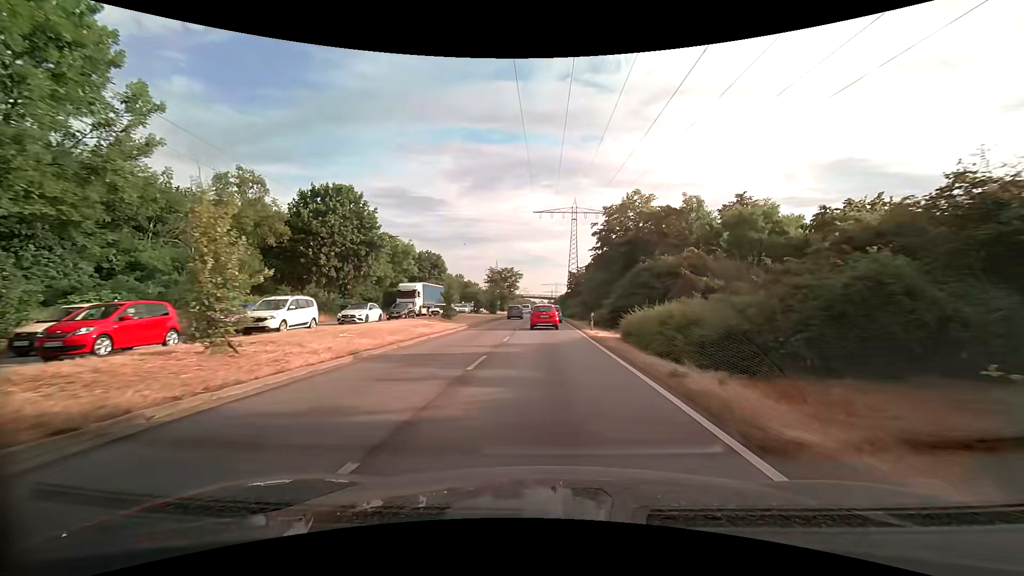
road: primary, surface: asphalt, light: Day
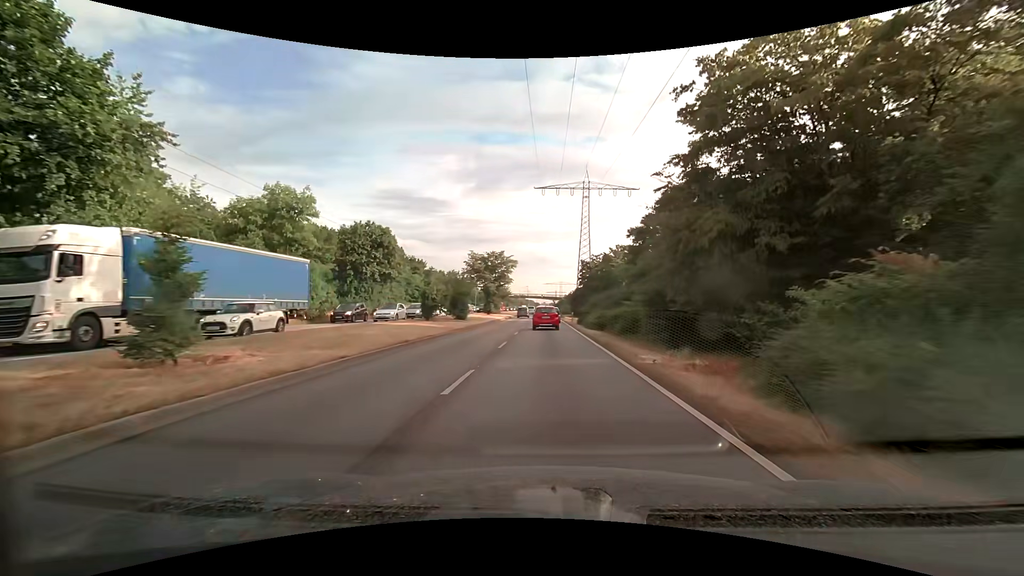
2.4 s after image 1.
(0.0, +30.0) m; -1°
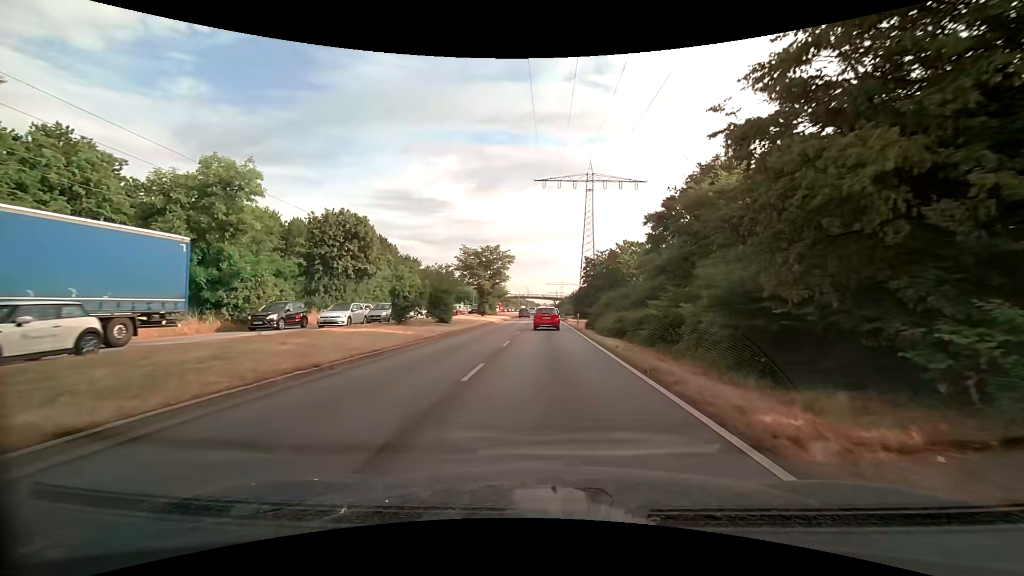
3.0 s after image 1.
(0.0, +7.5) m; 0°
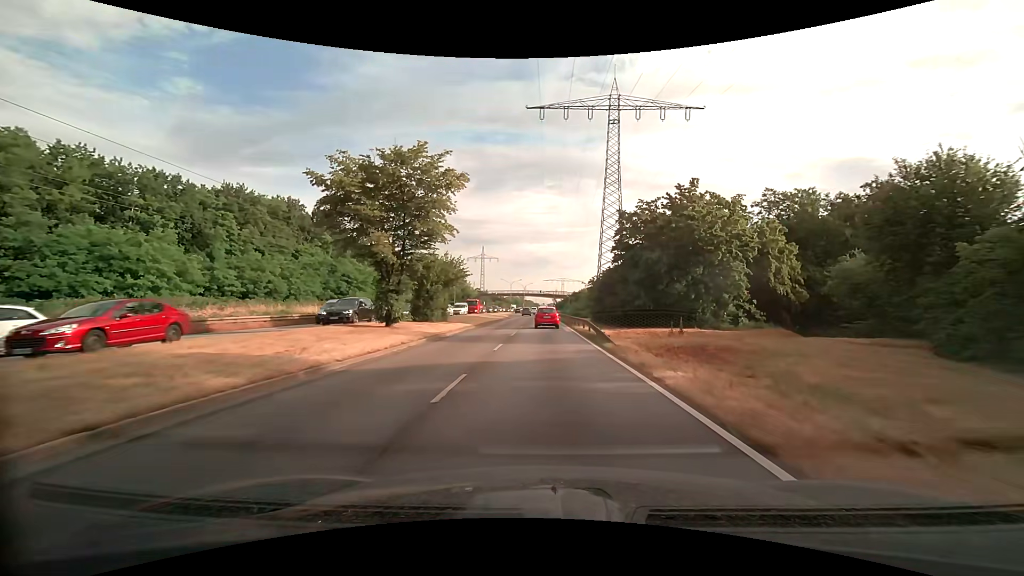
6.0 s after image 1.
(+0.2, +38.5) m; 0°
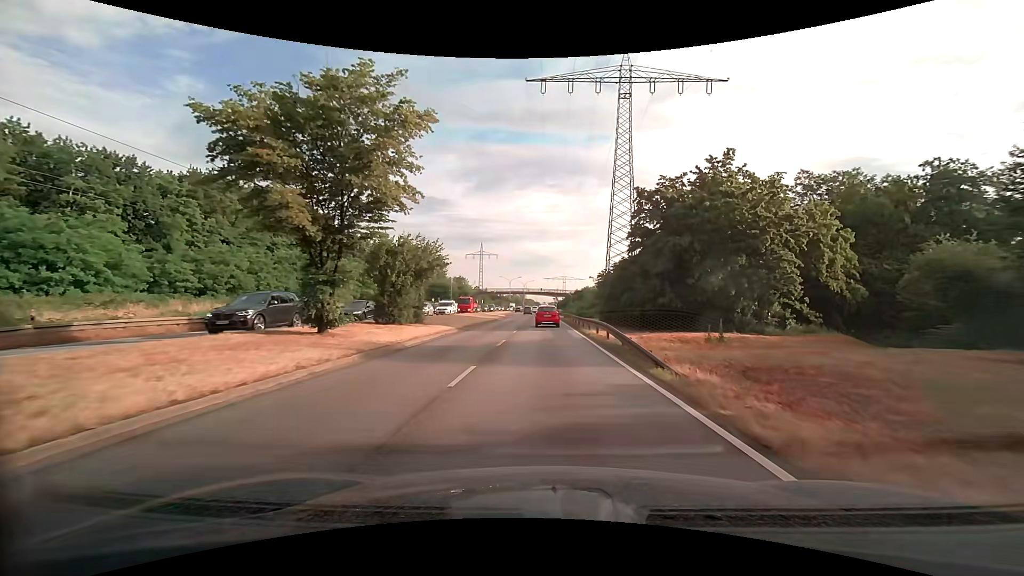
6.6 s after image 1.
(0.0, +7.9) m; 0°
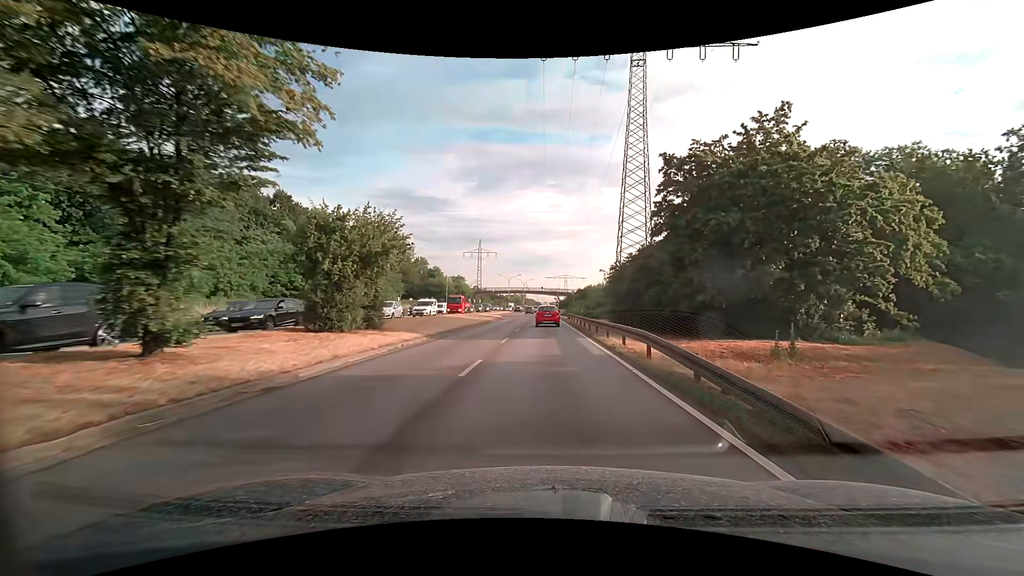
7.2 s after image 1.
(0.0, +7.9) m; 0°
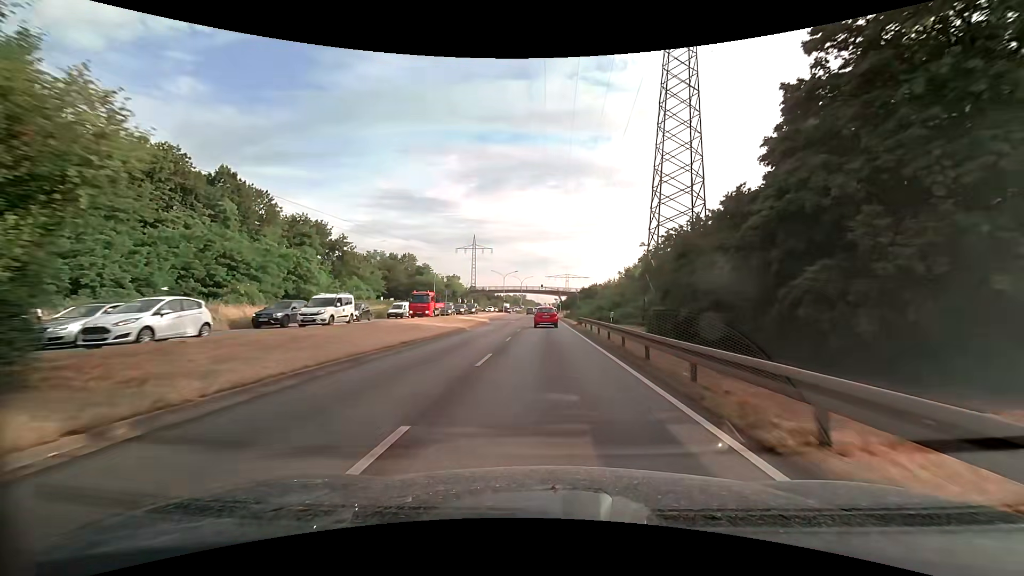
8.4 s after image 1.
(0.0, +16.0) m; 0°
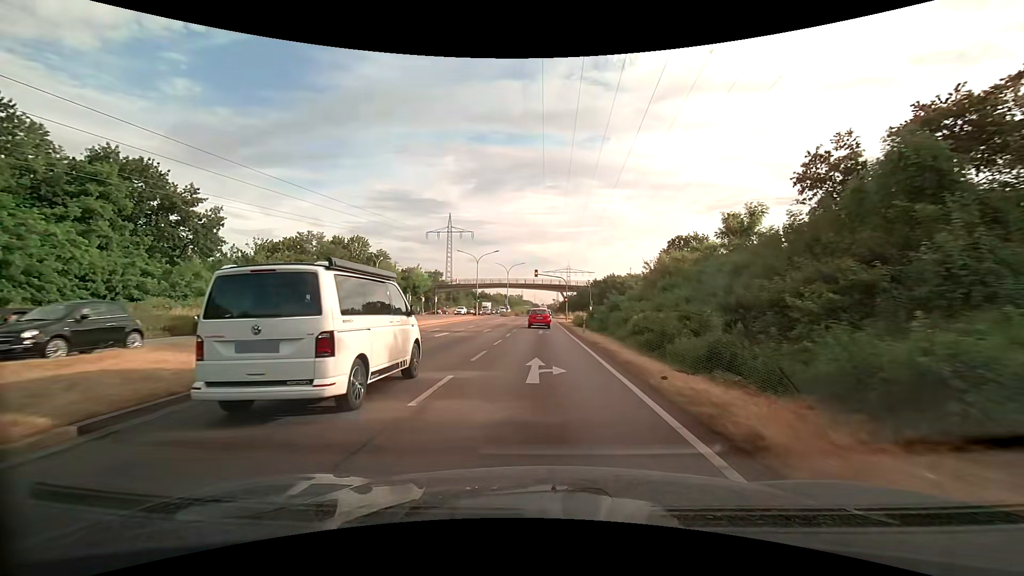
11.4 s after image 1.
(+0.2, +41.0) m; 0°
(0, +10) (0, +20) (0, +30) (0, +40) (0, +50) (0, +60) (0, +70) (0, +80) (0, +90) (0, +100) m
